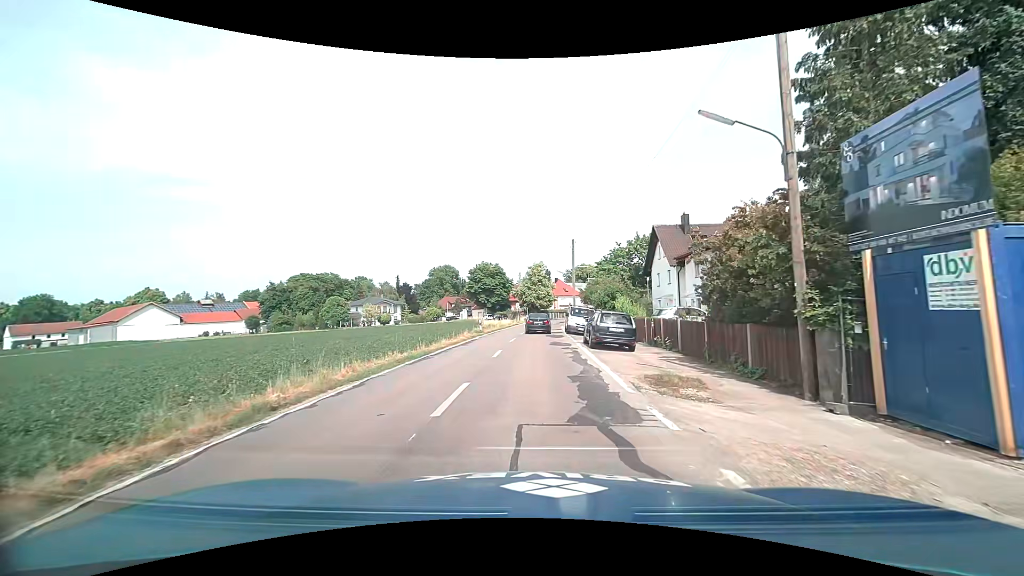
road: tertiary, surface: asphalt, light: Day
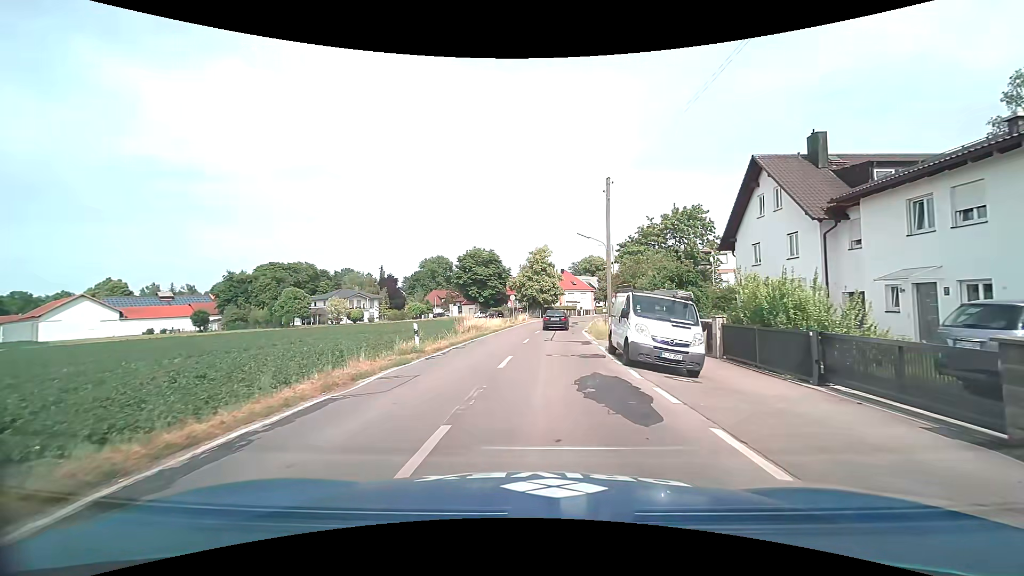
(+0.3, +21.8) m; 0°
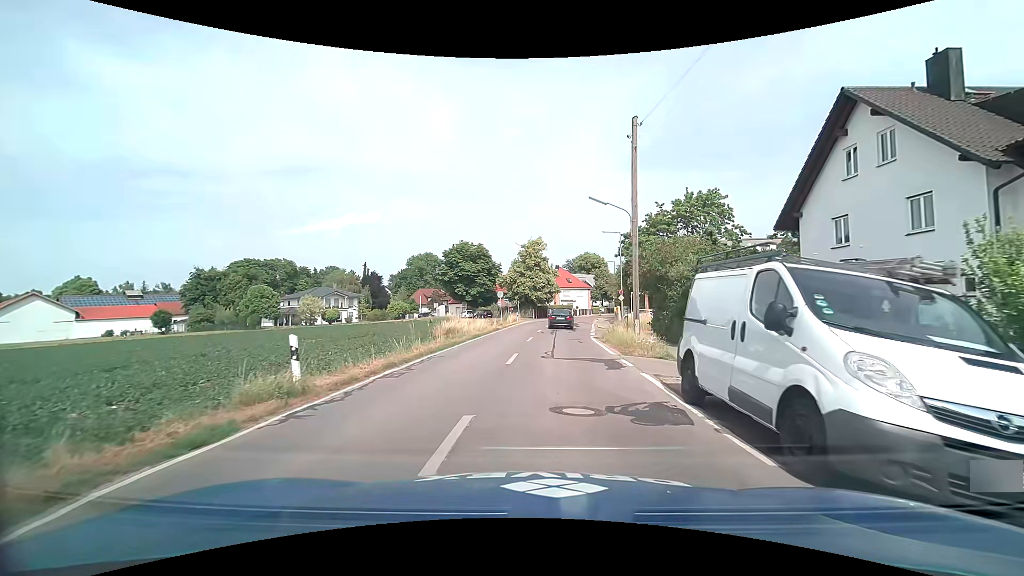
(+0.1, +8.7) m; +2°
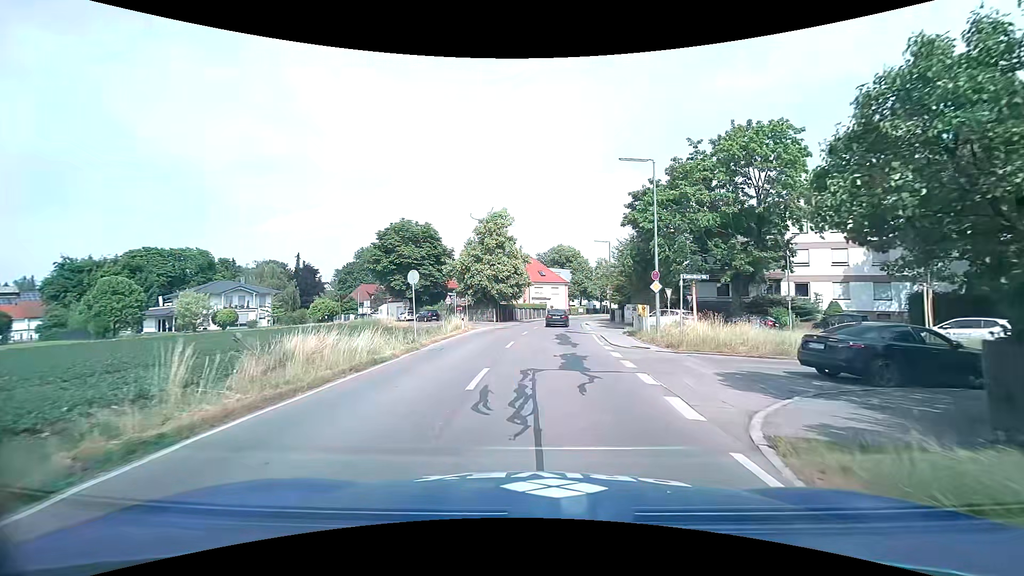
(+0.4, +22.3) m; +3°
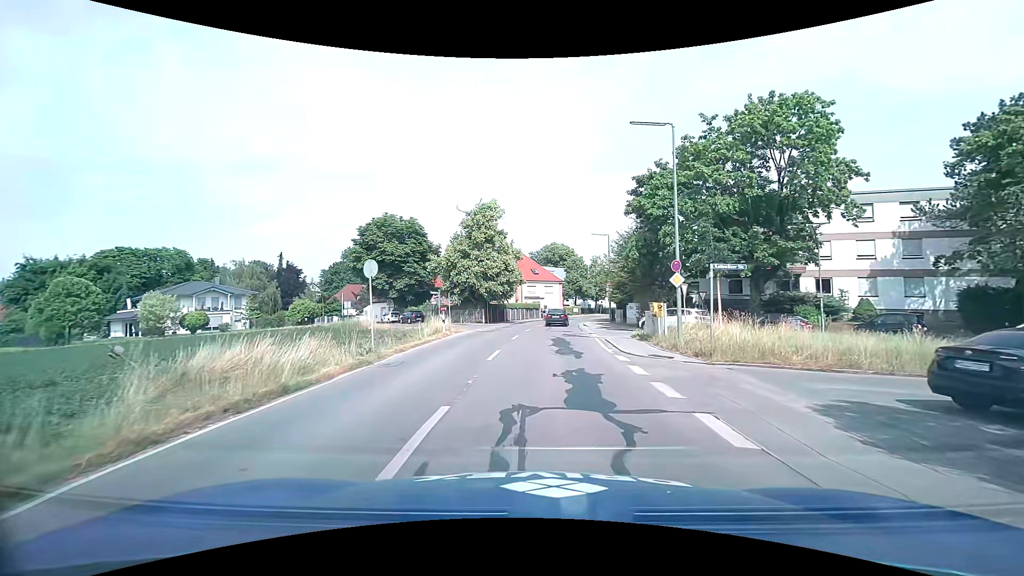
(0.0, +4.5) m; 0°
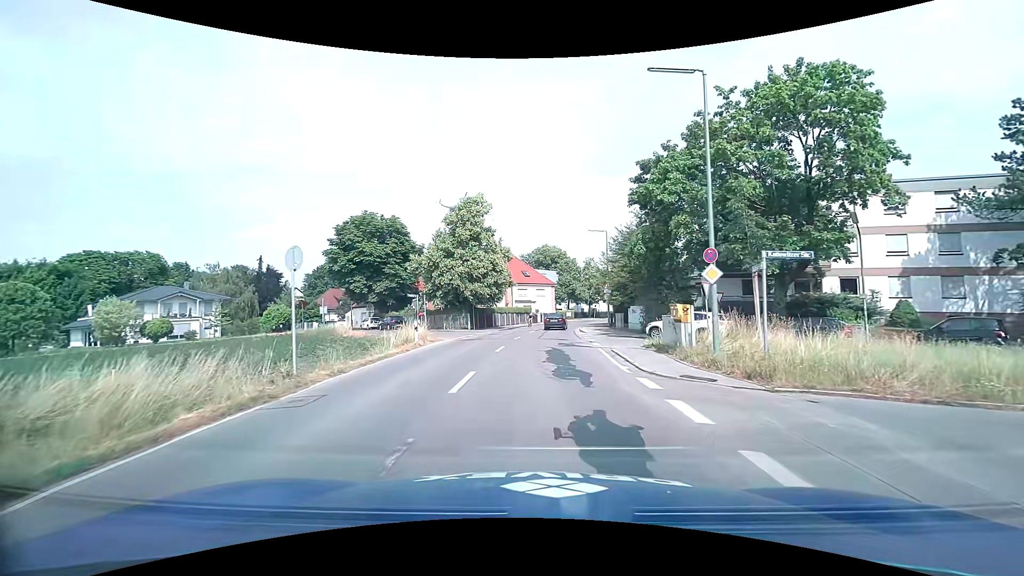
(0.0, +4.6) m; 0°
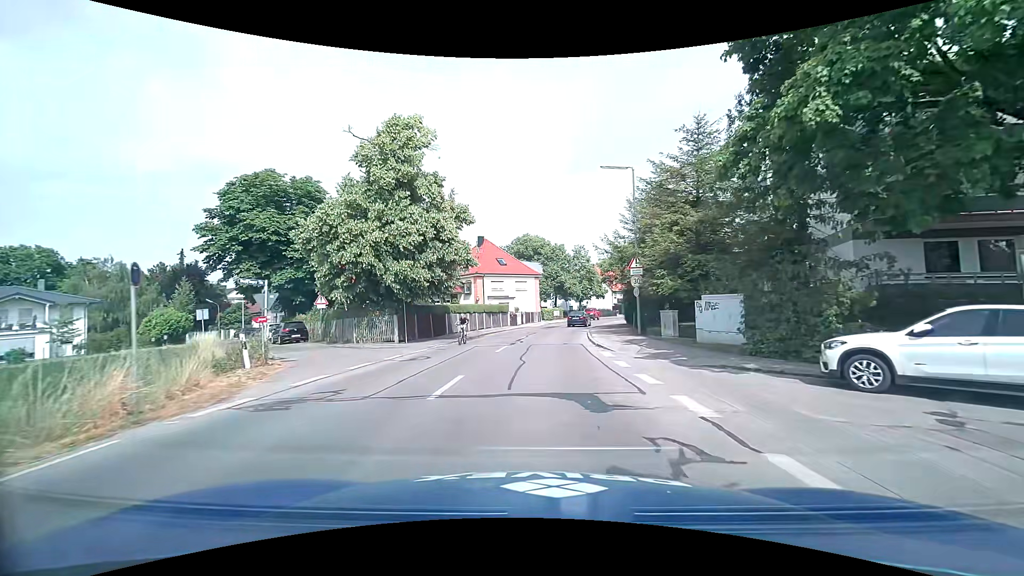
(+0.6, +18.6) m; +3°
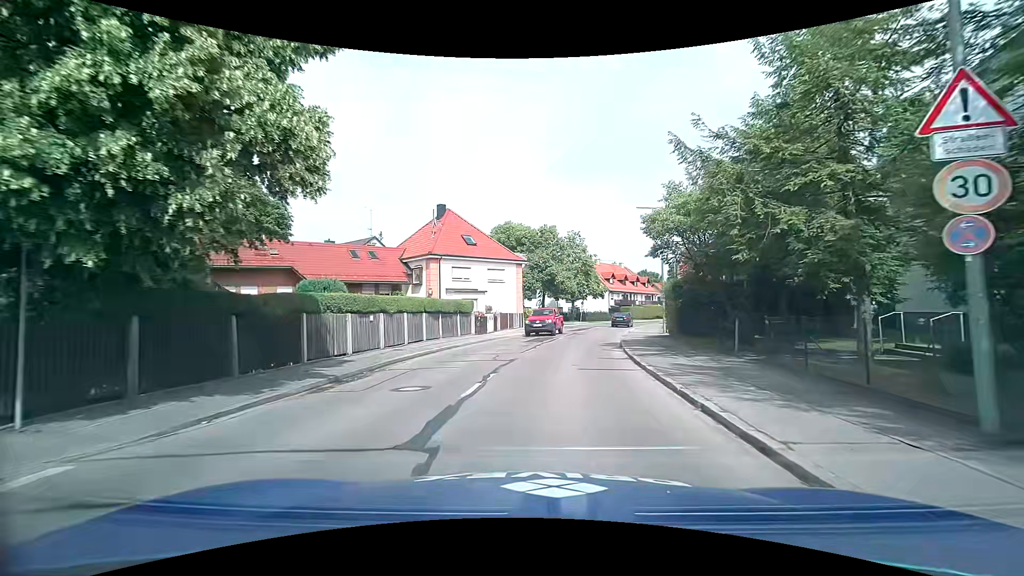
(+0.1, +19.0) m; +2°
(0, +10) (+1, +20) (+3, +30) (+5, +40) (+7, +49) (+10, +59) (+13, +68) (+17, +78) (+22, +87) (+27, +95) m
